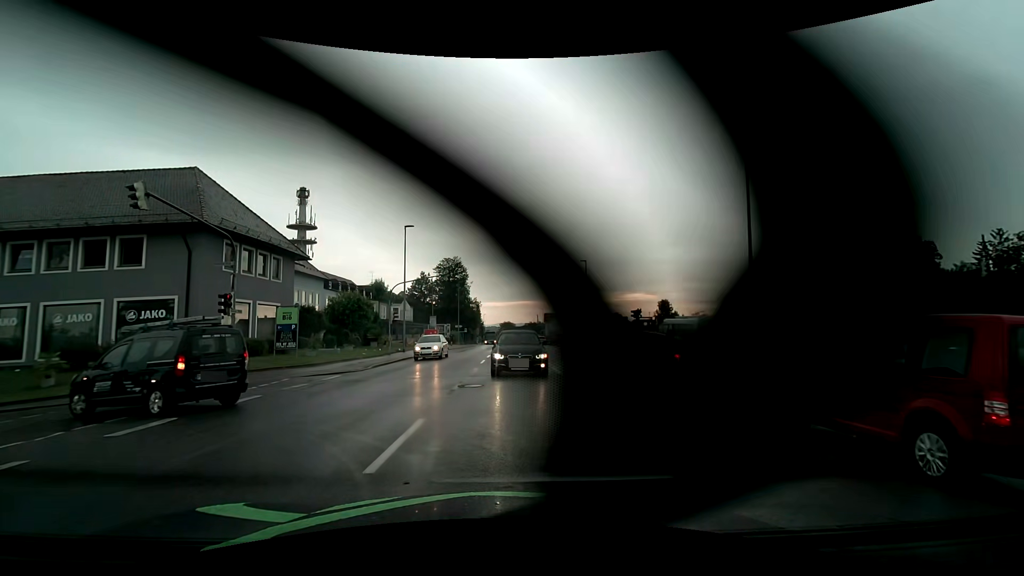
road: tertiary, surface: asphalt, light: Day
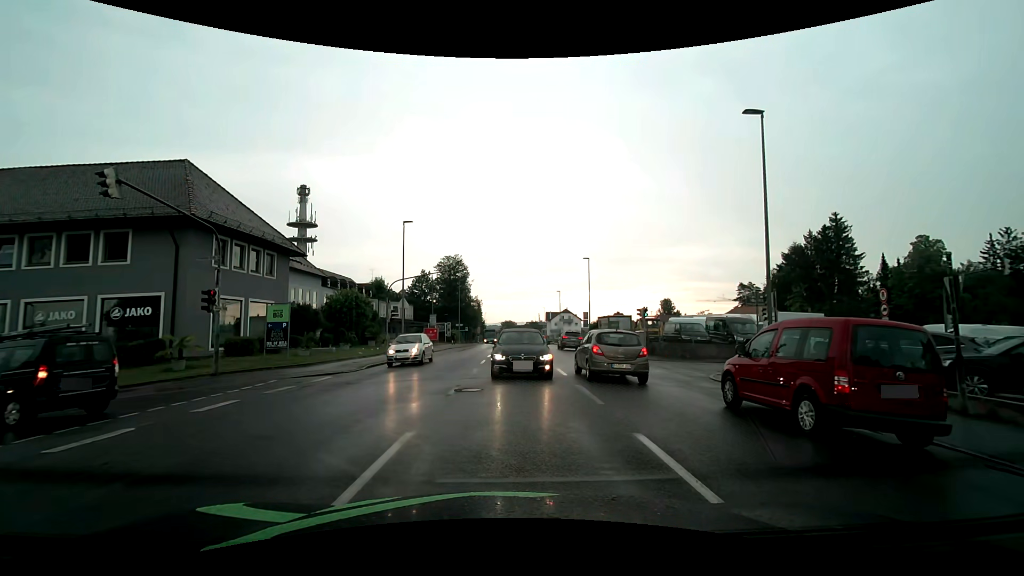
(0.0, +1.2) m; -1°
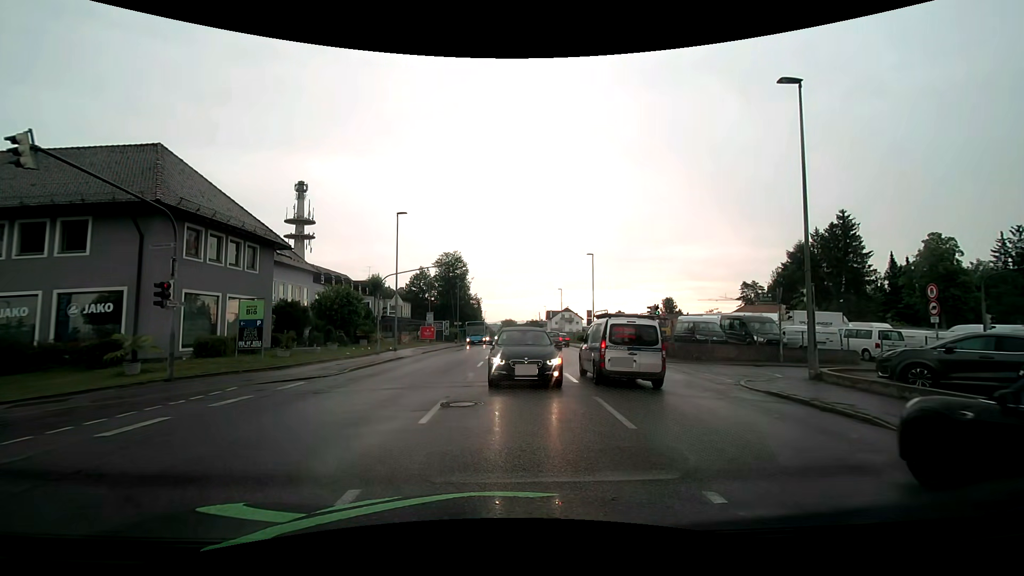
(0.0, +2.3) m; -2°
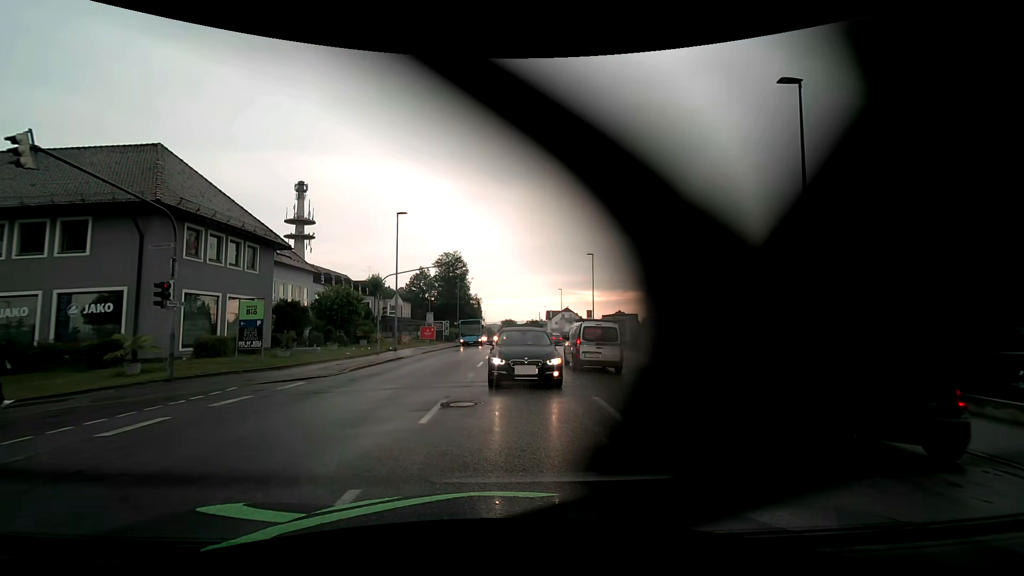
(0.0, 0.0) m; 0°
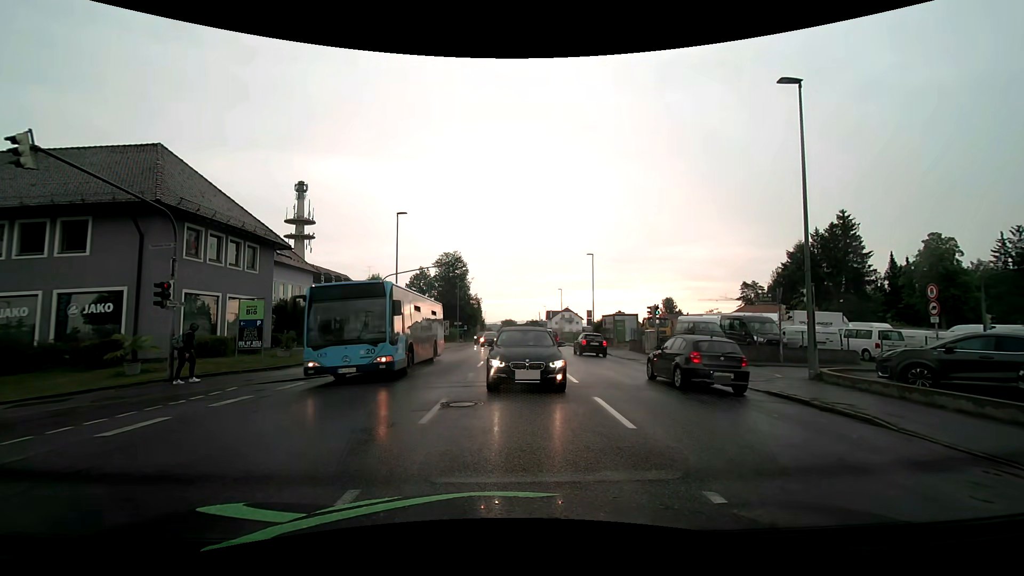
(0.0, 0.0) m; 0°
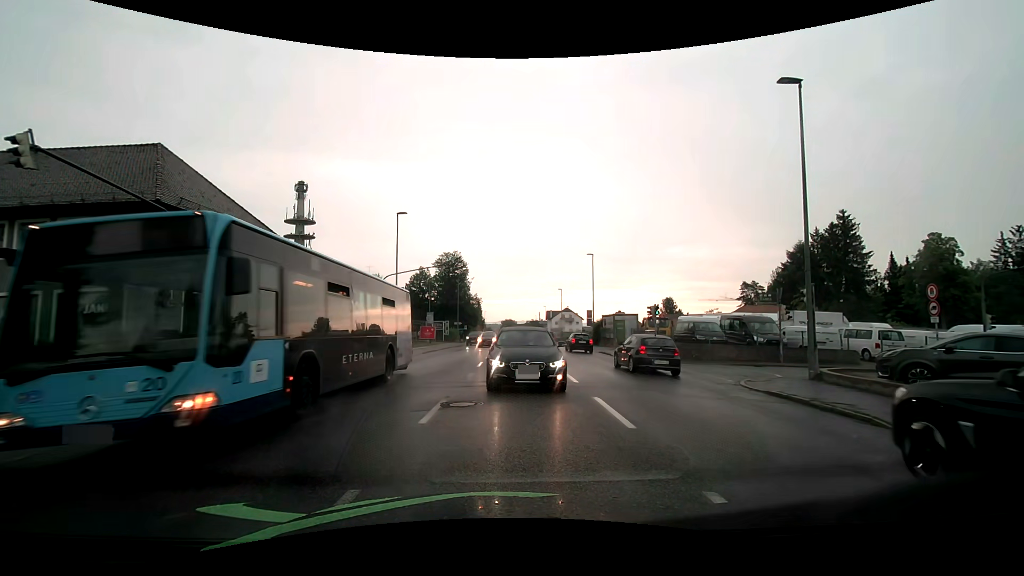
(0.0, 0.0) m; 0°
